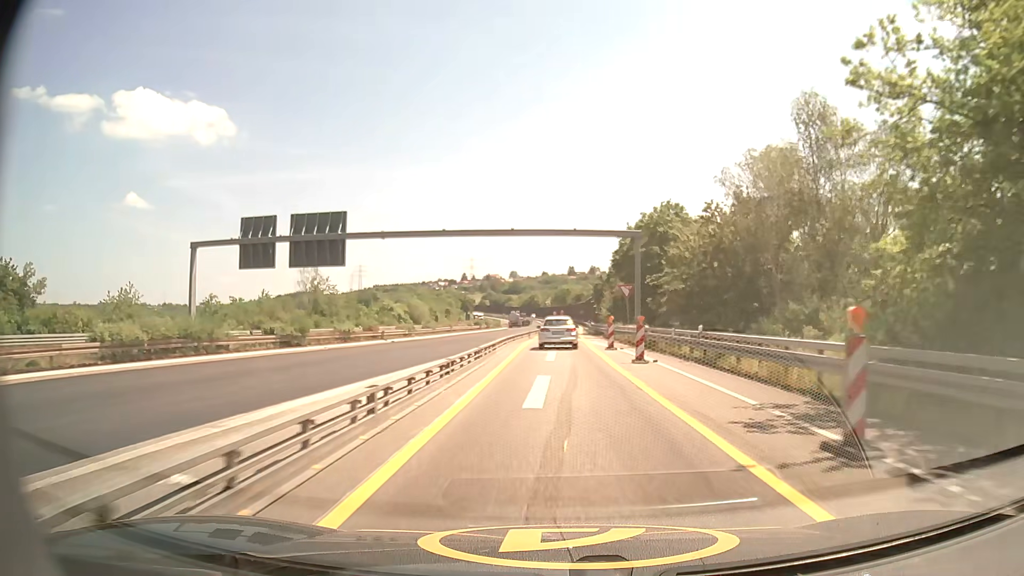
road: motorway_link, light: Day
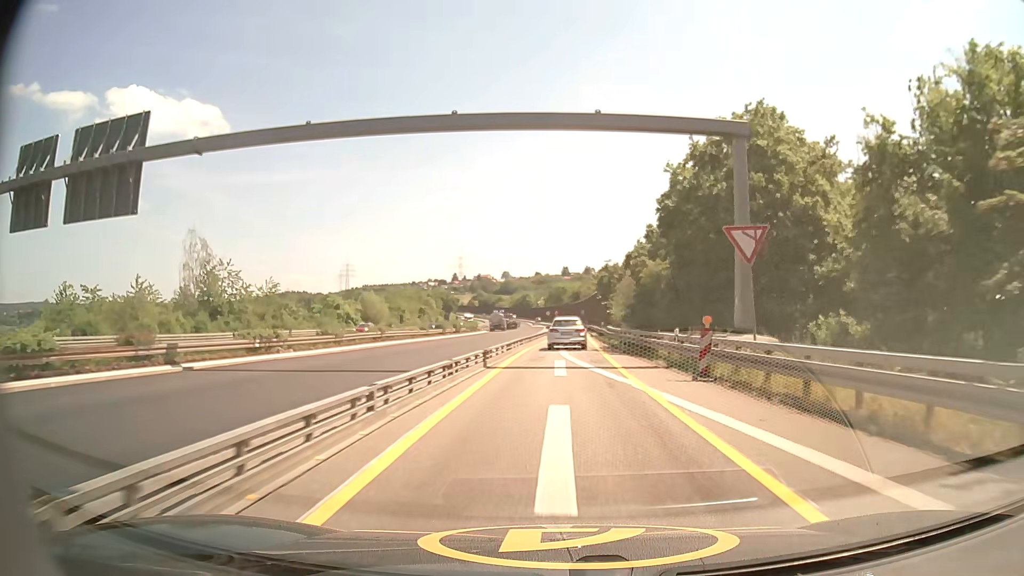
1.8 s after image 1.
(0.0, +29.5) m; 0°
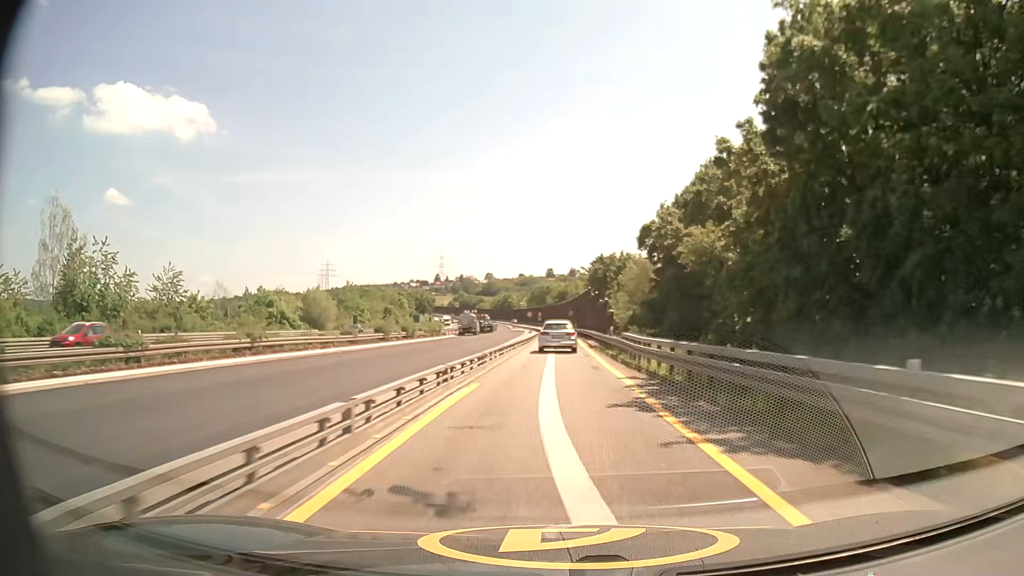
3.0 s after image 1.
(+0.3, +19.7) m; +2°
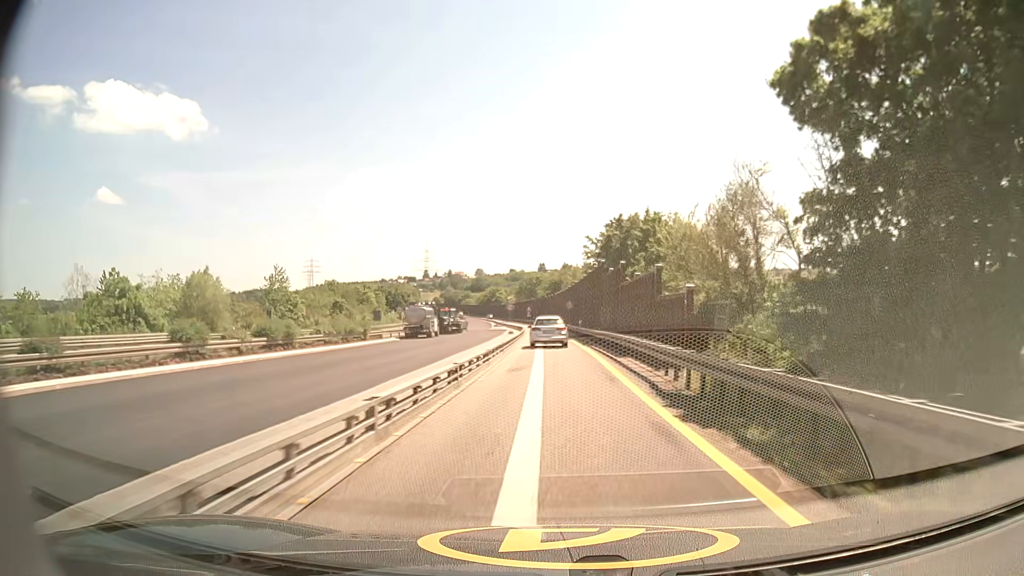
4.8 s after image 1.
(+0.1, +29.7) m; +1°
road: motorway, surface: asphalt
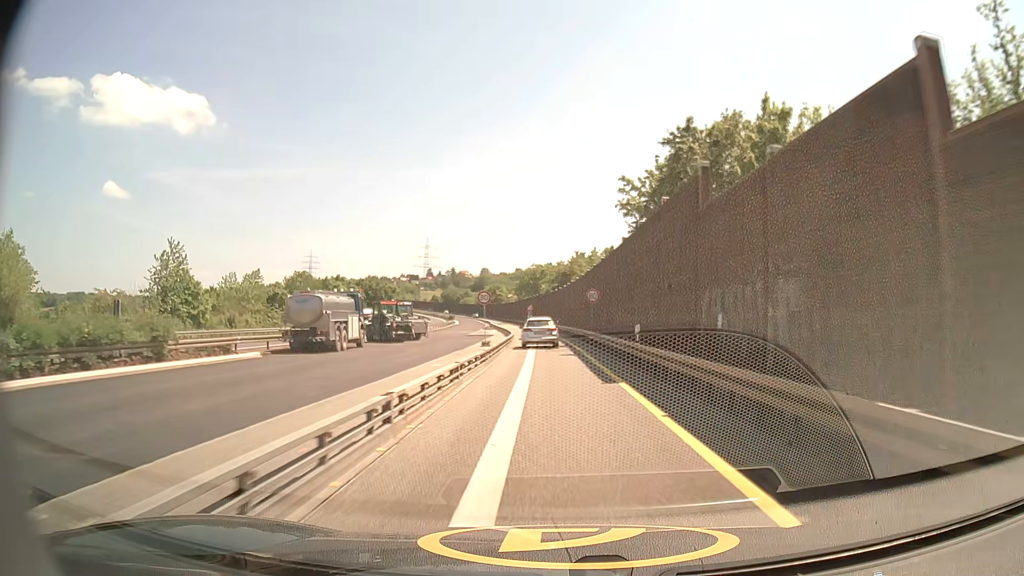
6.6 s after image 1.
(0.0, +29.5) m; -1°
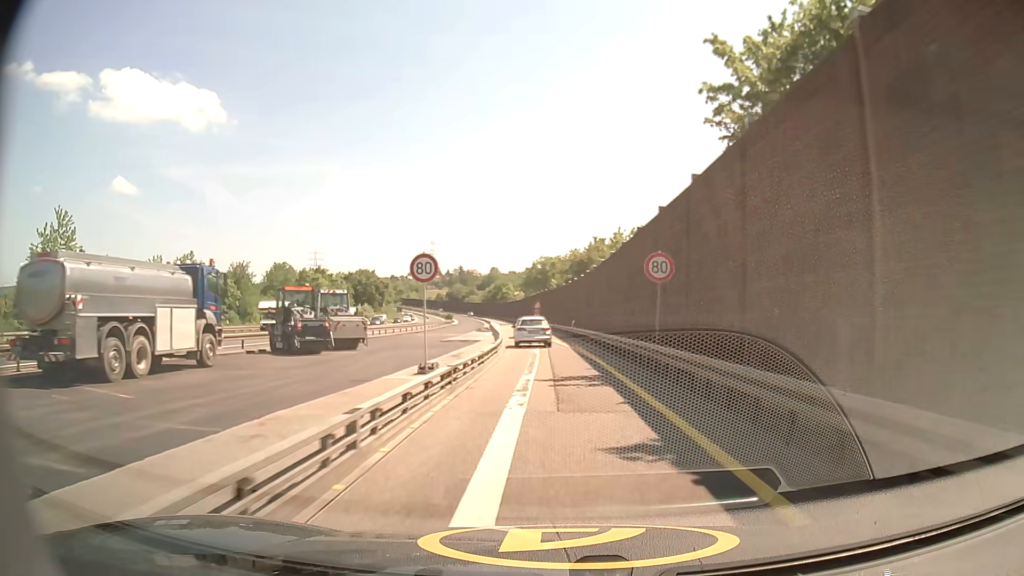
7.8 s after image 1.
(-0.2, +19.7) m; -1°
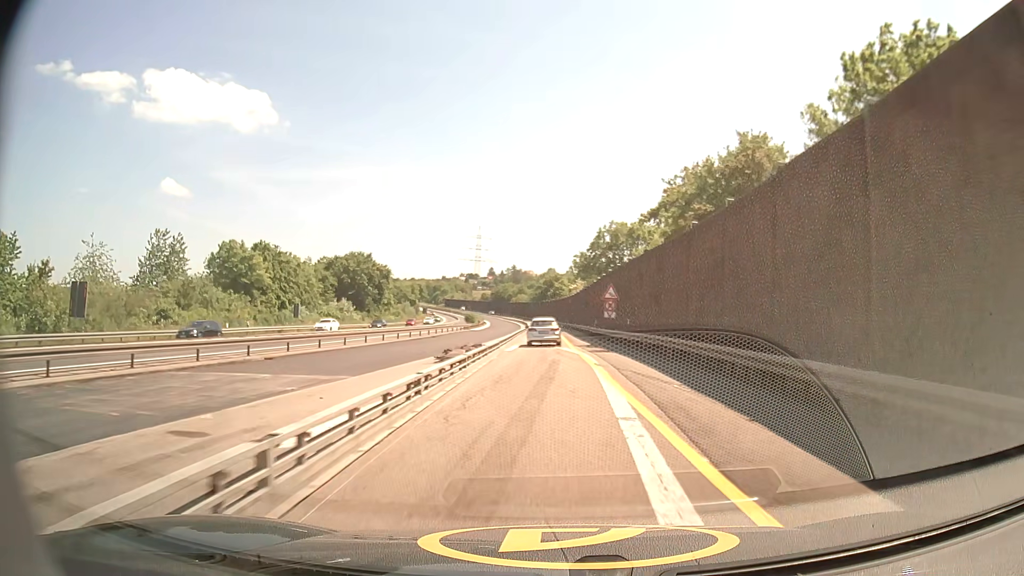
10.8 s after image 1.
(-1.8, +49.6) m; -5°
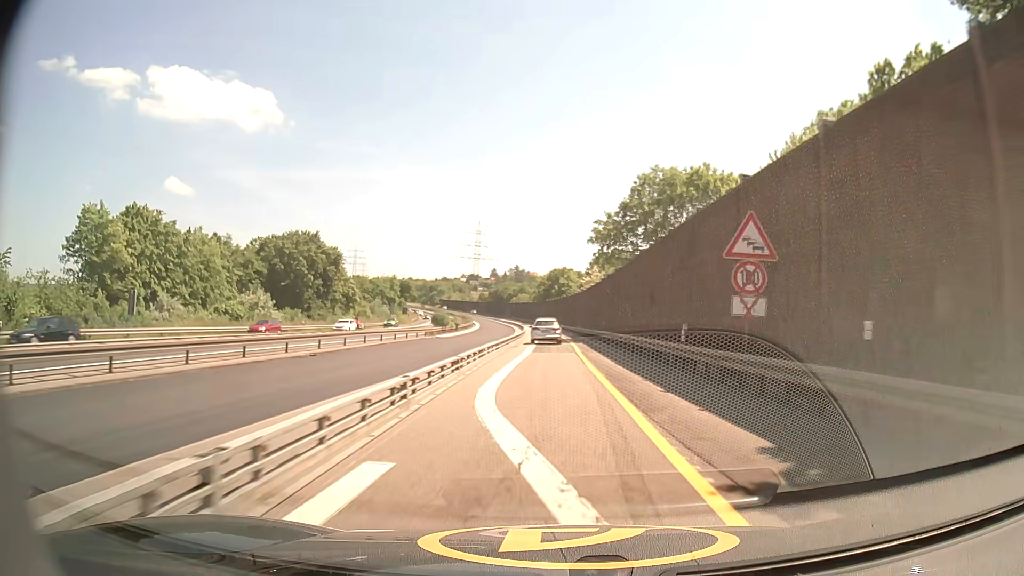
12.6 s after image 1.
(-0.2, +30.7) m; -1°
(0, +10) (0, +20) (0, +30) (0, +40) (0, +50) (0, +60) (-1, +70) (-1, +80) (-1, +90) (-2, +100) m
